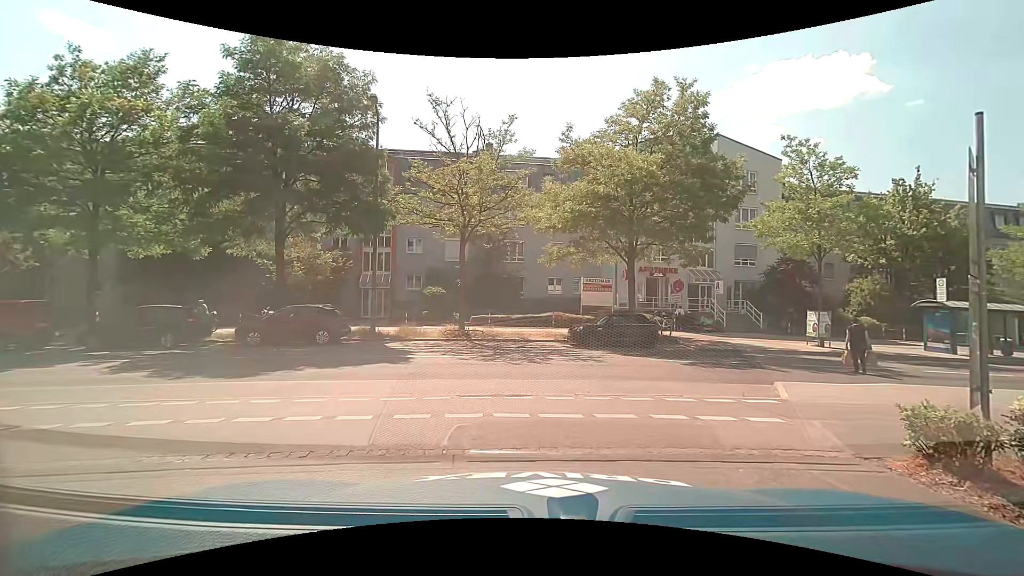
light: Day
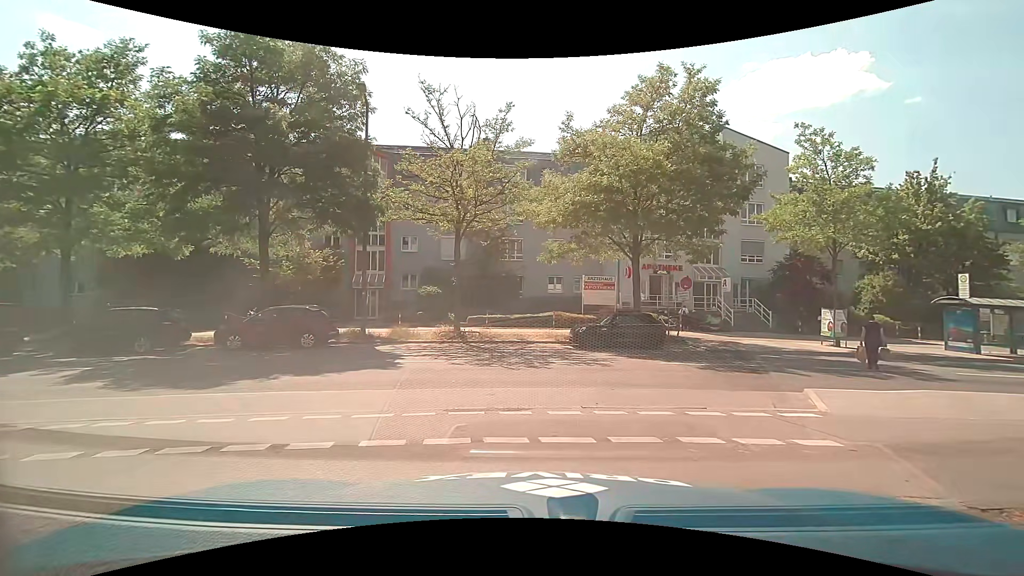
(0.0, +1.3) m; 0°
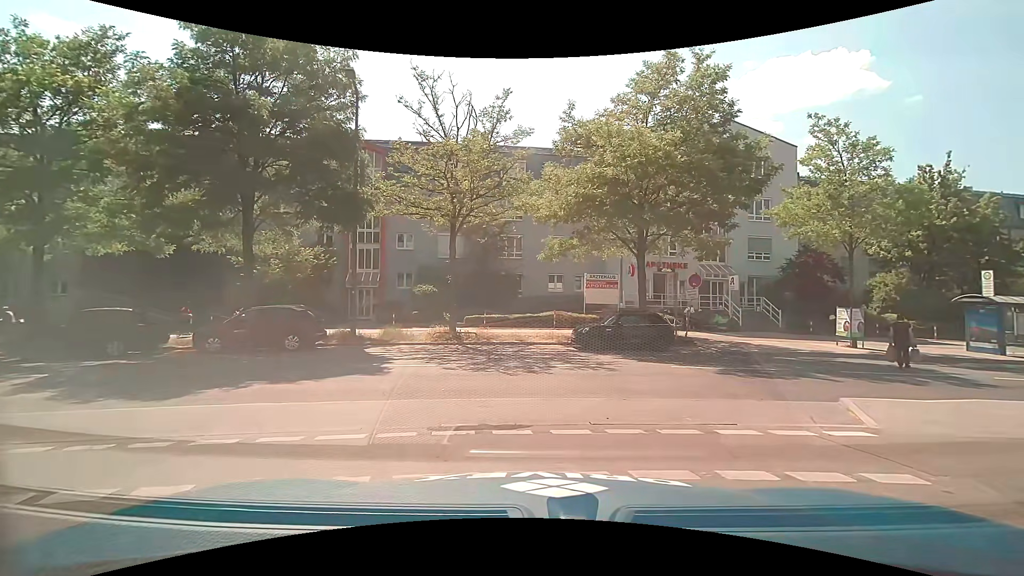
(0.0, +1.2) m; 0°
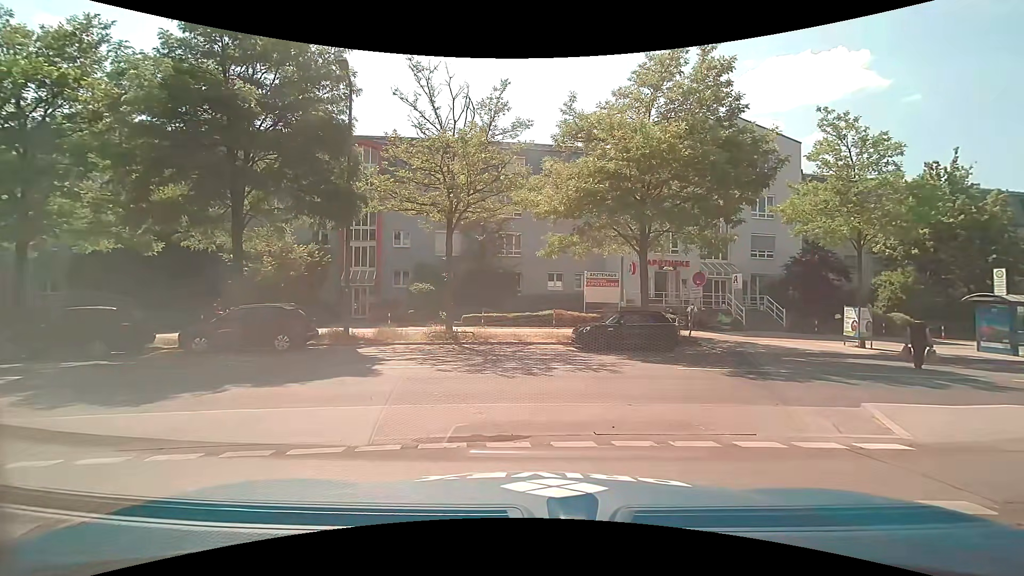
(0.0, +0.6) m; 0°
